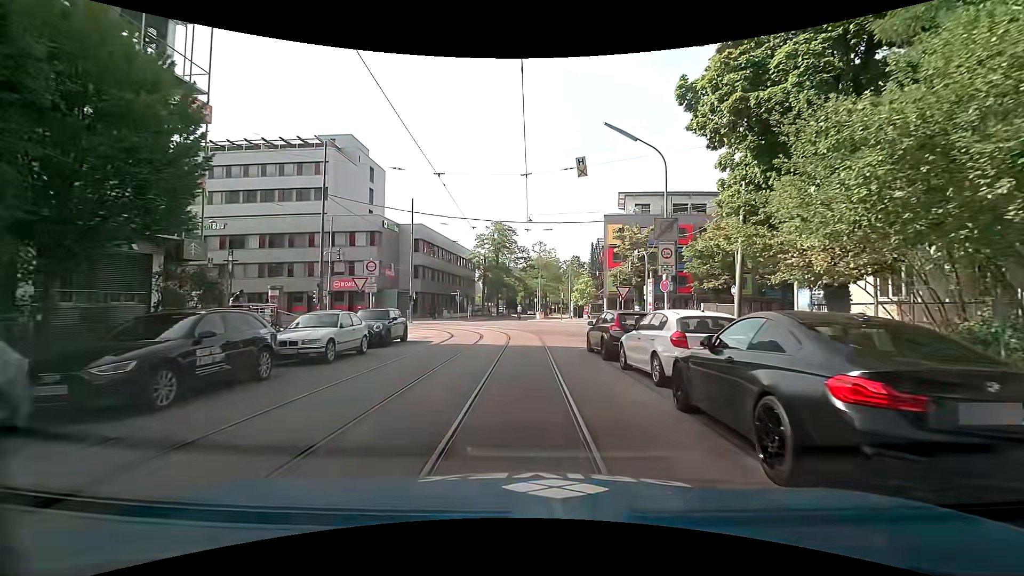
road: residential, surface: asphalt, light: Day
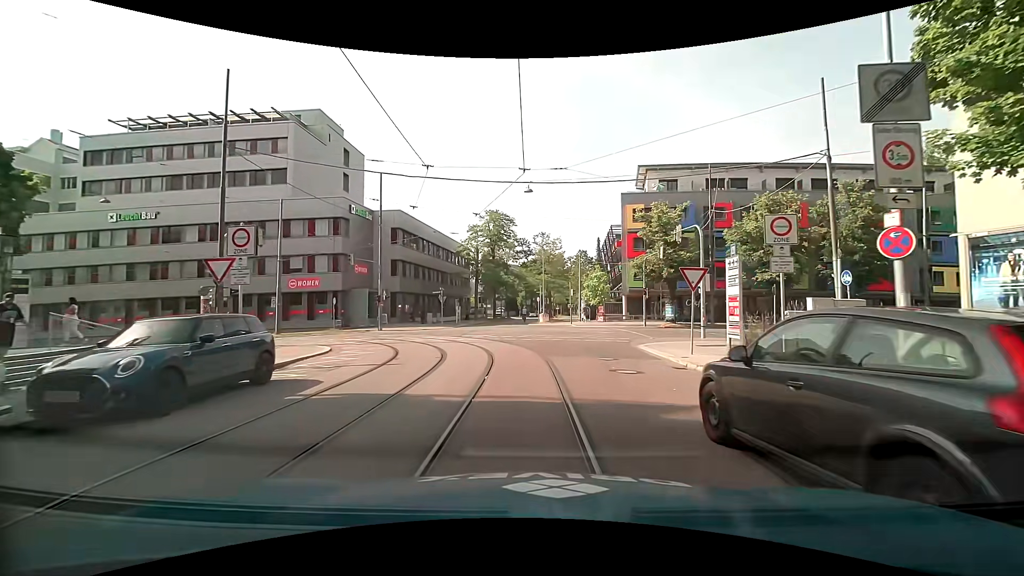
(-0.1, +11.5) m; 0°
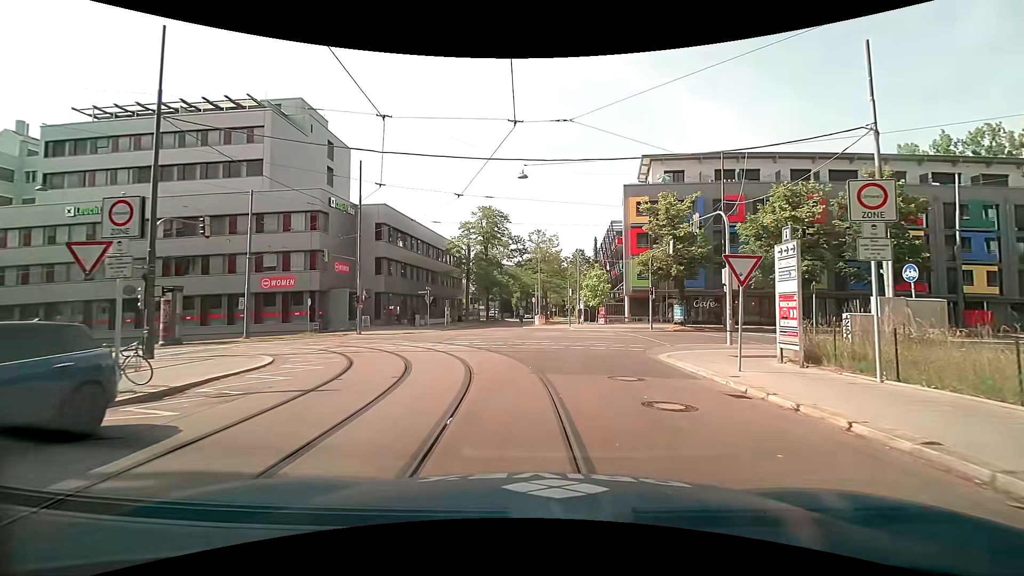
(0.0, +3.9) m; -1°
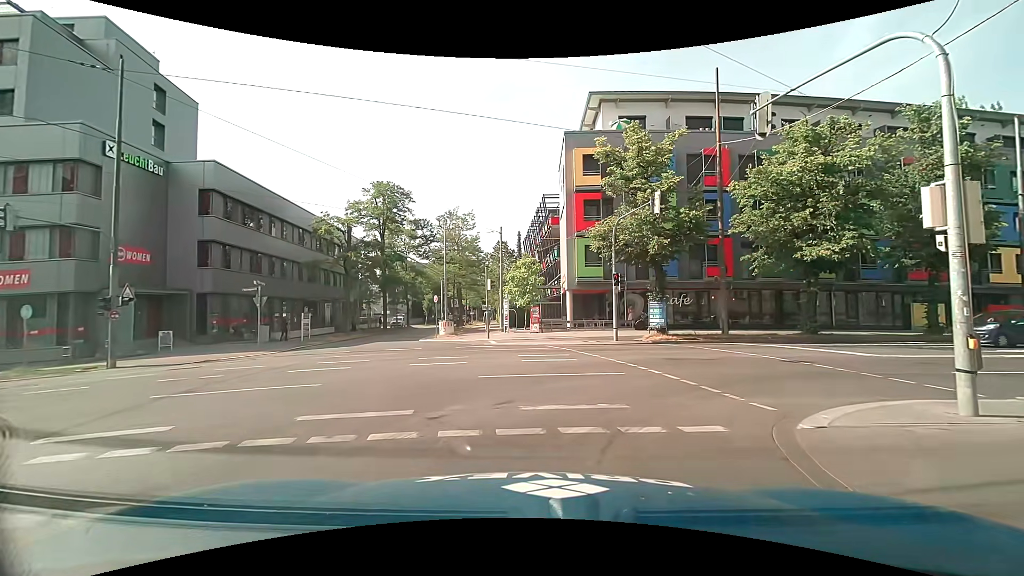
(+1.1, +14.2) m; +8°
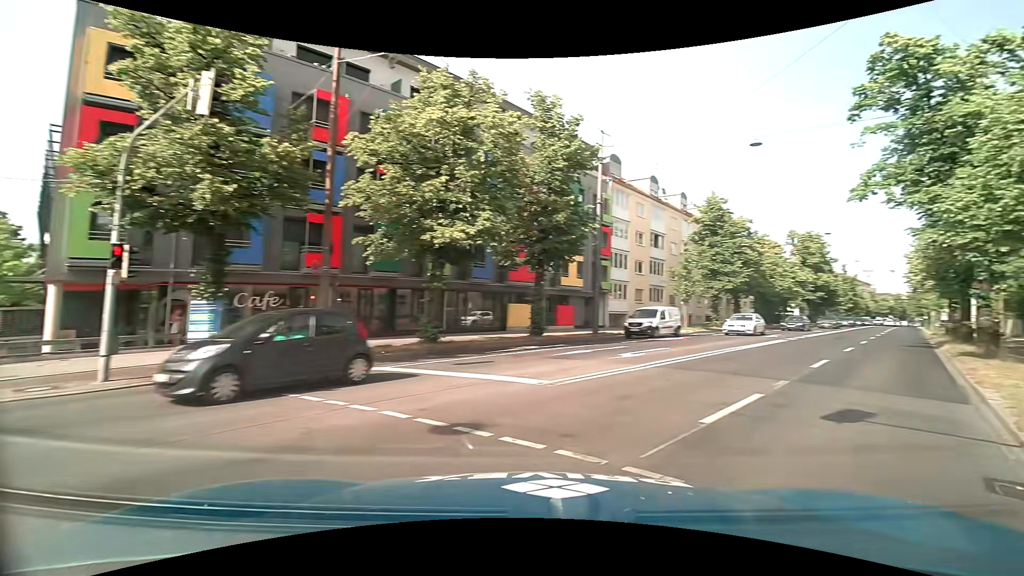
(+2.4, +9.5) m; +45°
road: primary
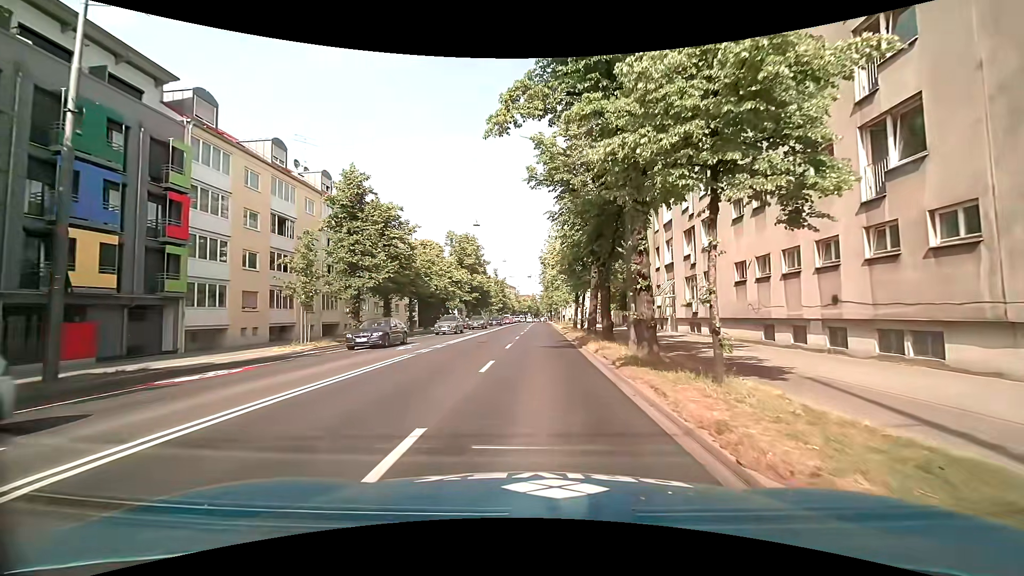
(+5.7, +11.4) m; +35°
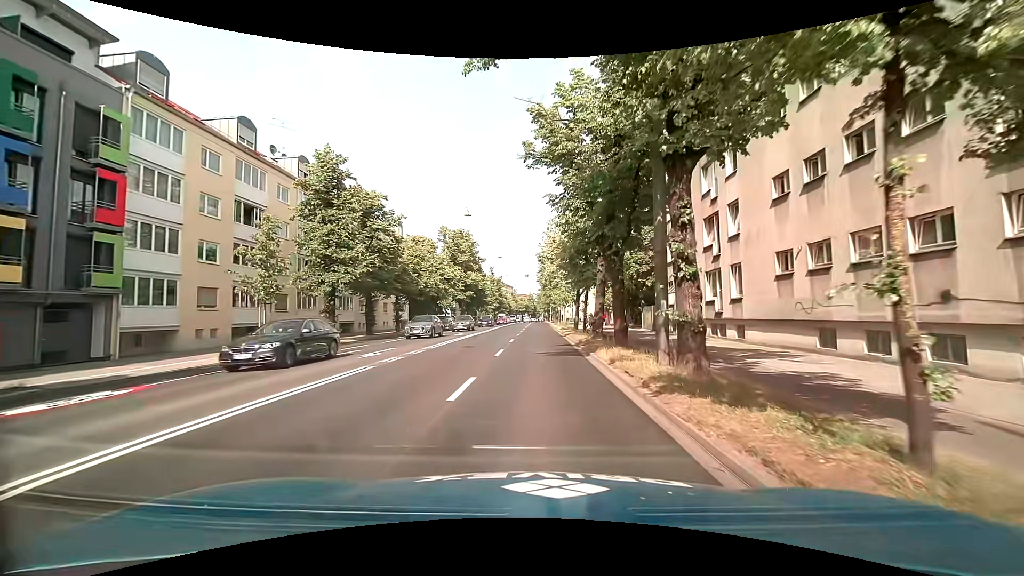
(-0.1, +4.1) m; -1°
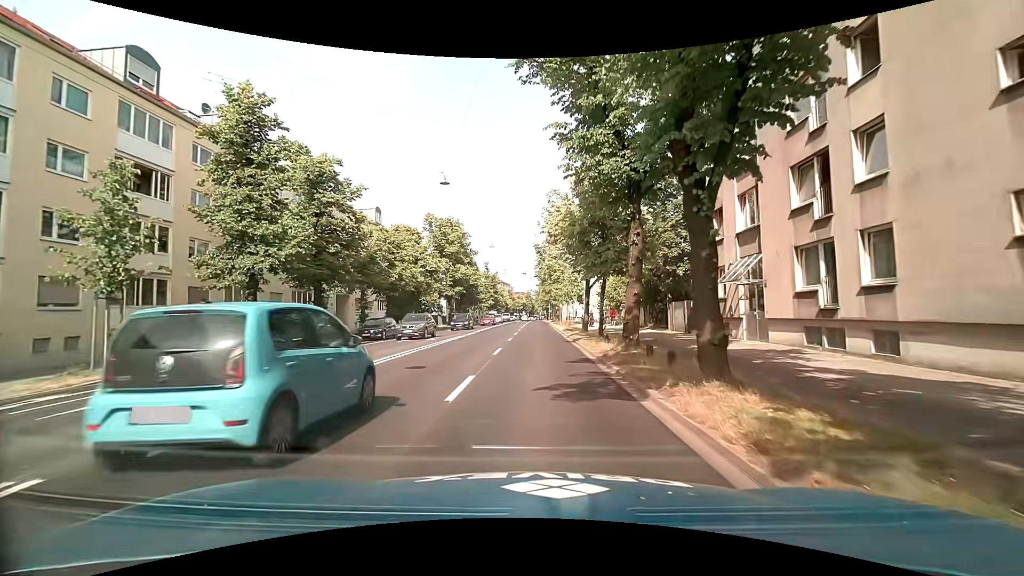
(0.0, +9.3) m; +1°
